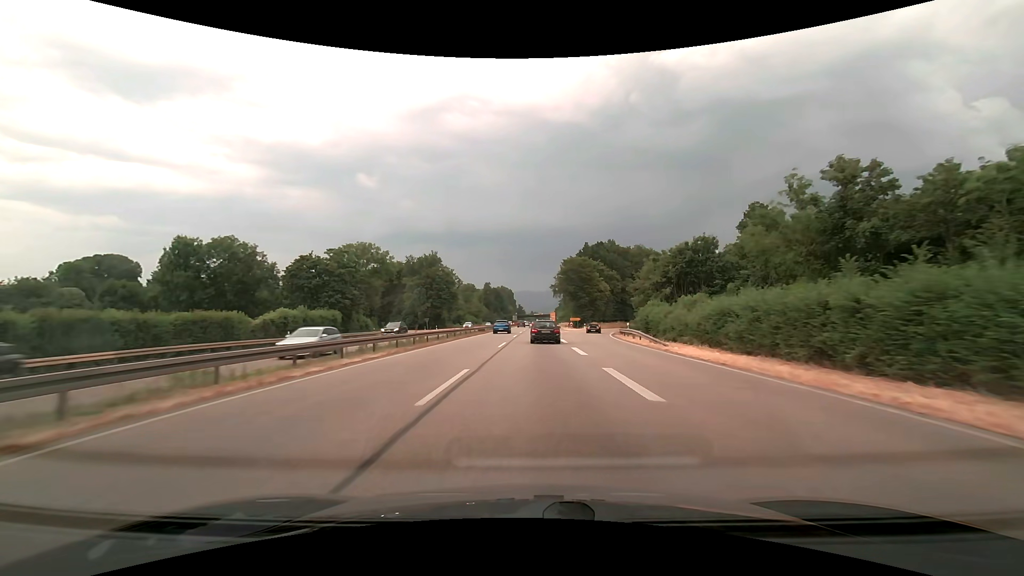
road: trunk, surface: asphalt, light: Day
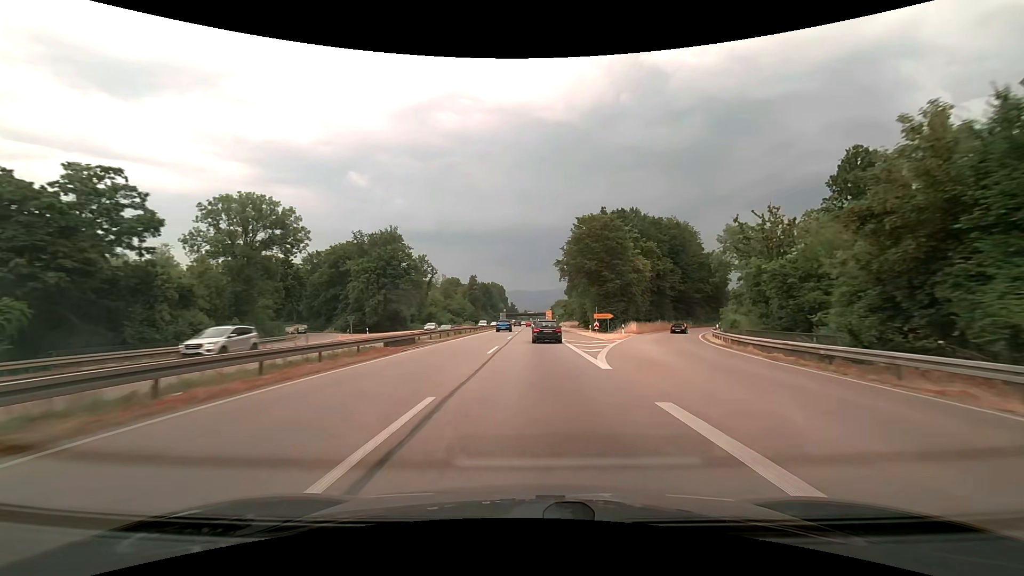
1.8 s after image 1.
(+0.3, +42.2) m; +1°
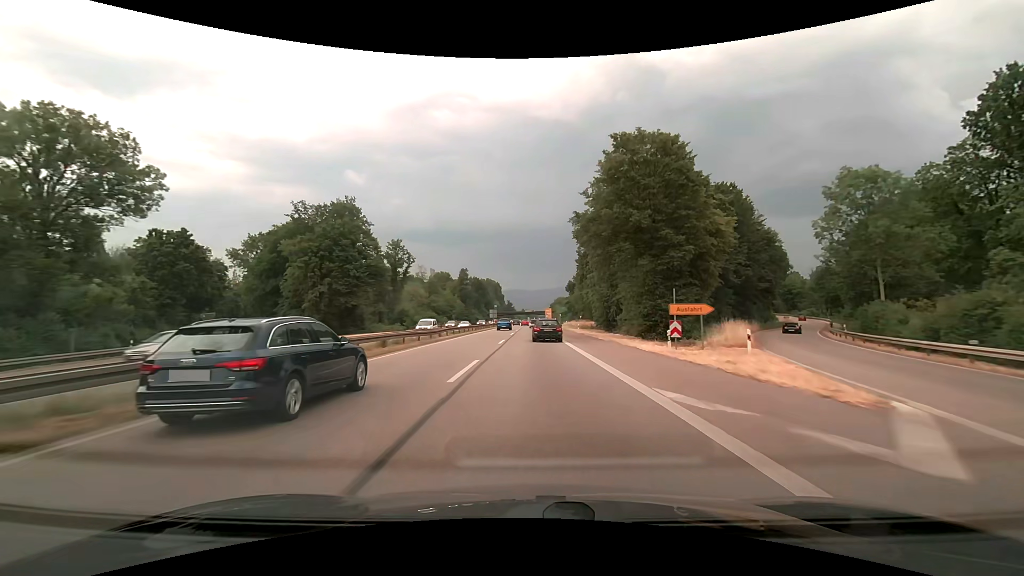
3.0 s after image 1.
(0.0, +28.1) m; 0°
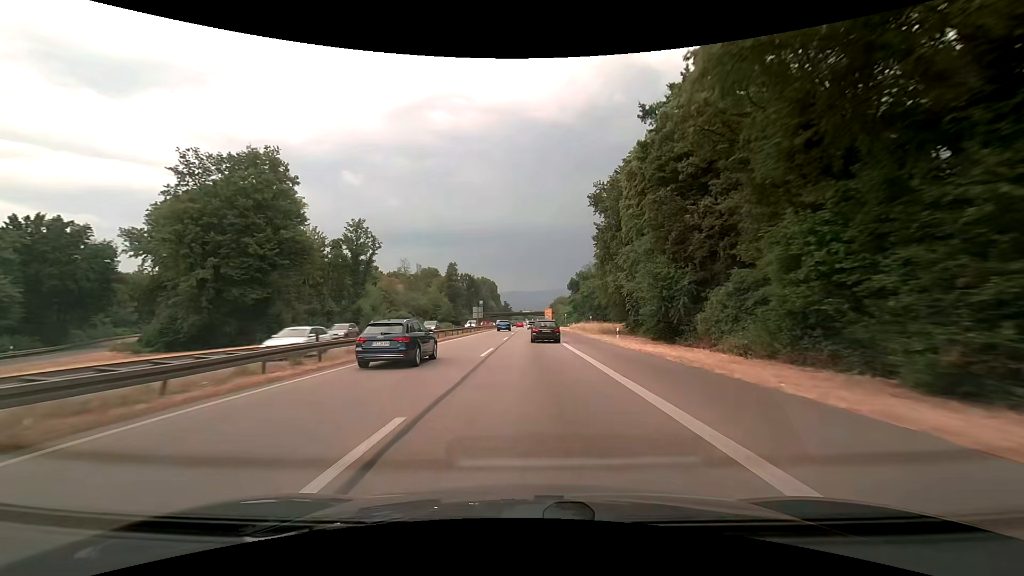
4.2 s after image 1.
(+0.1, +27.7) m; 0°
(0, +10) (0, +20) (0, +30) (0, +40) (0, +50) (0, +60) (0, +70) (0, +80) (0, +90) (0, +100) m
